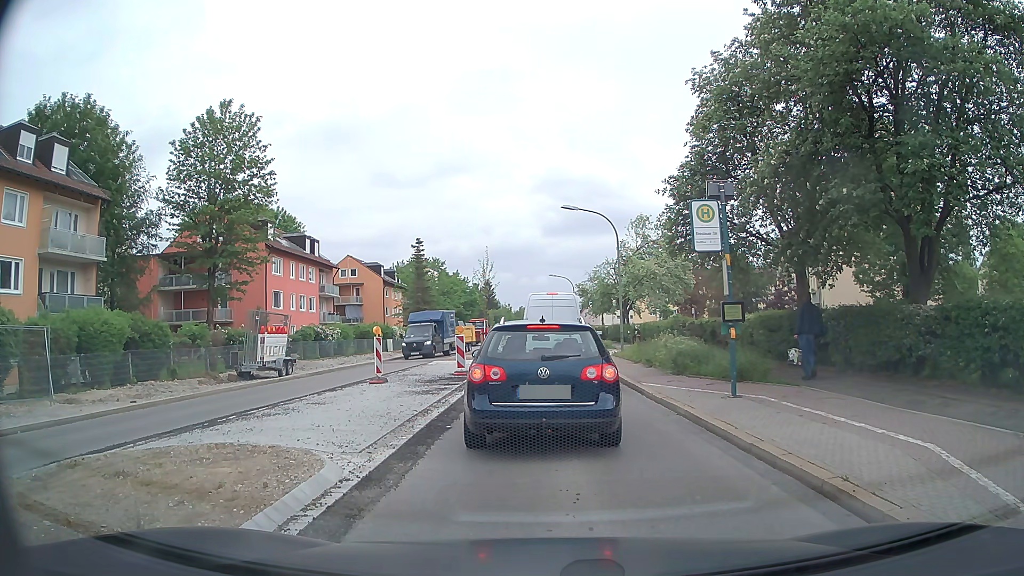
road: secondary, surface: asphalt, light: Day
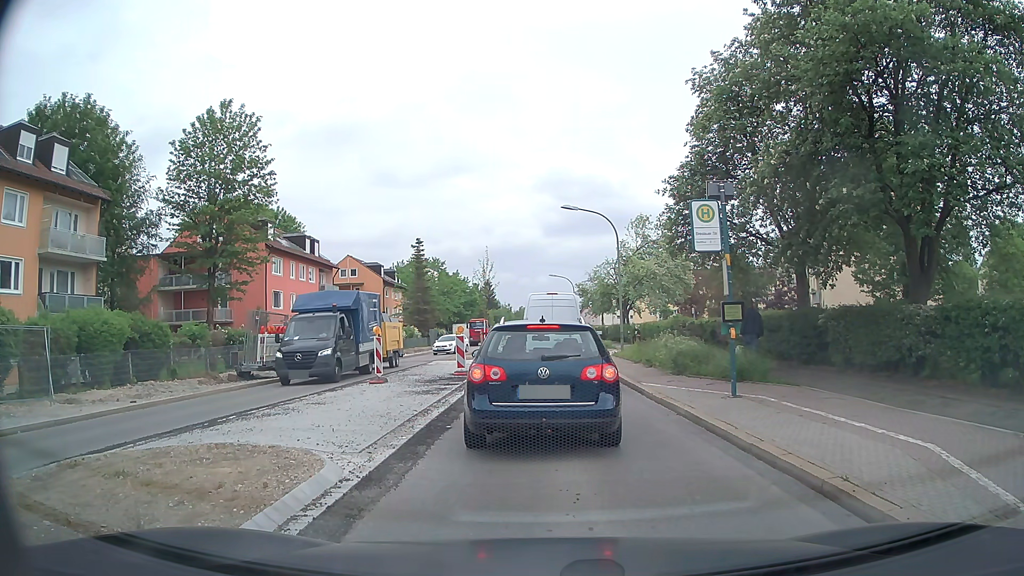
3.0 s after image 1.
(0.0, 0.0) m; 0°
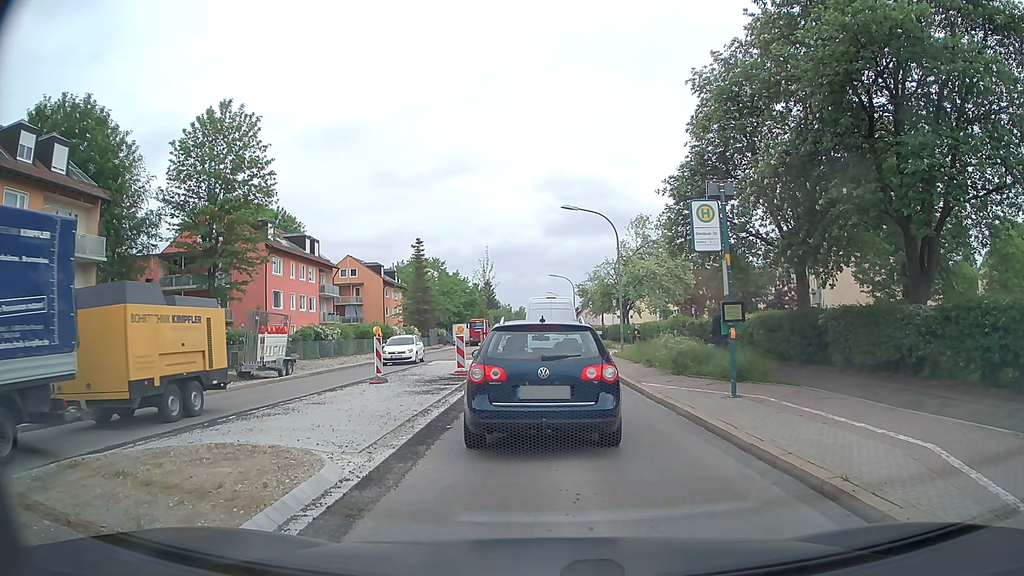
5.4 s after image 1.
(0.0, 0.0) m; 0°
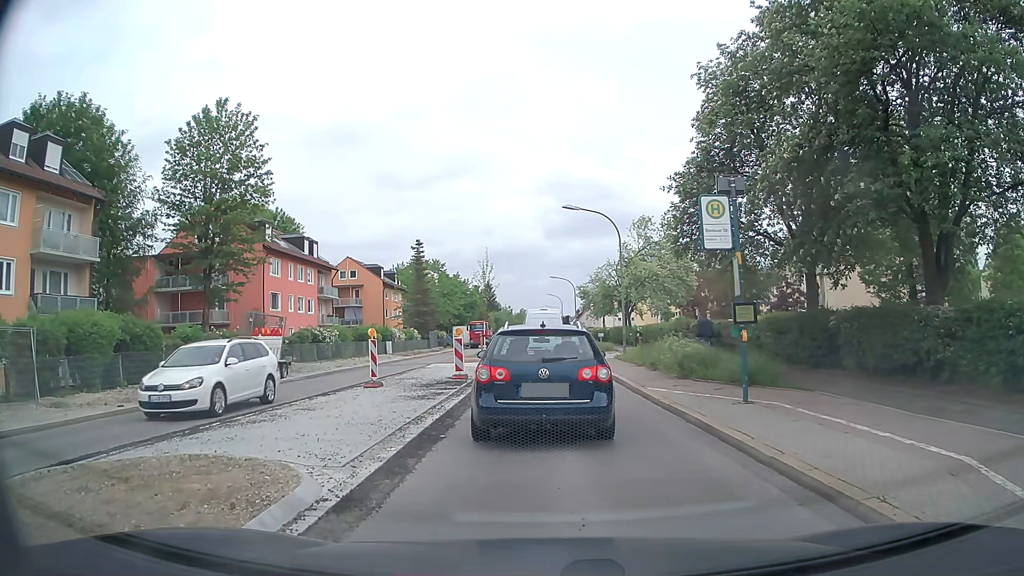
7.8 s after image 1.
(0.0, +0.6) m; 0°
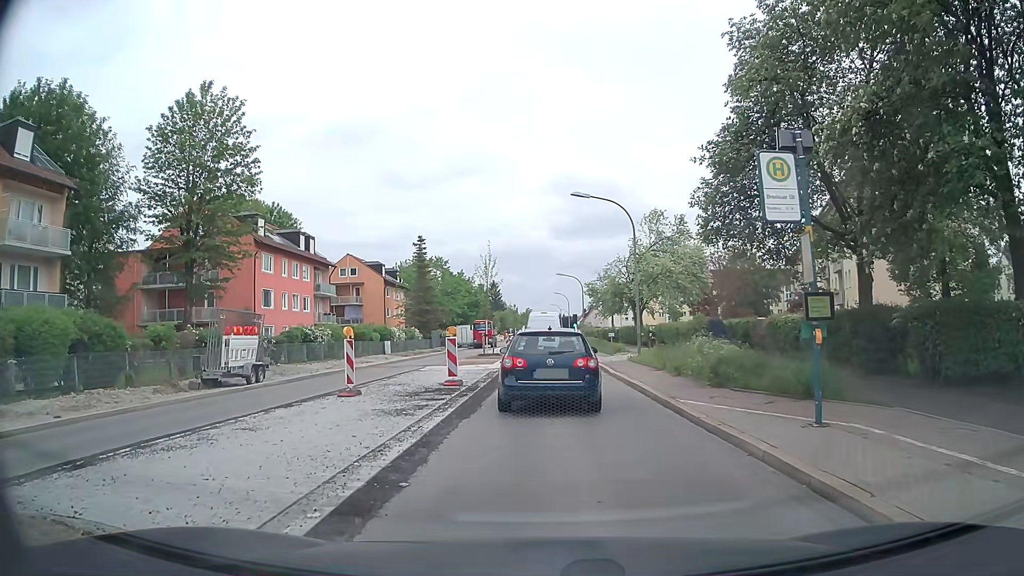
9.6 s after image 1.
(-0.1, +3.0) m; -2°
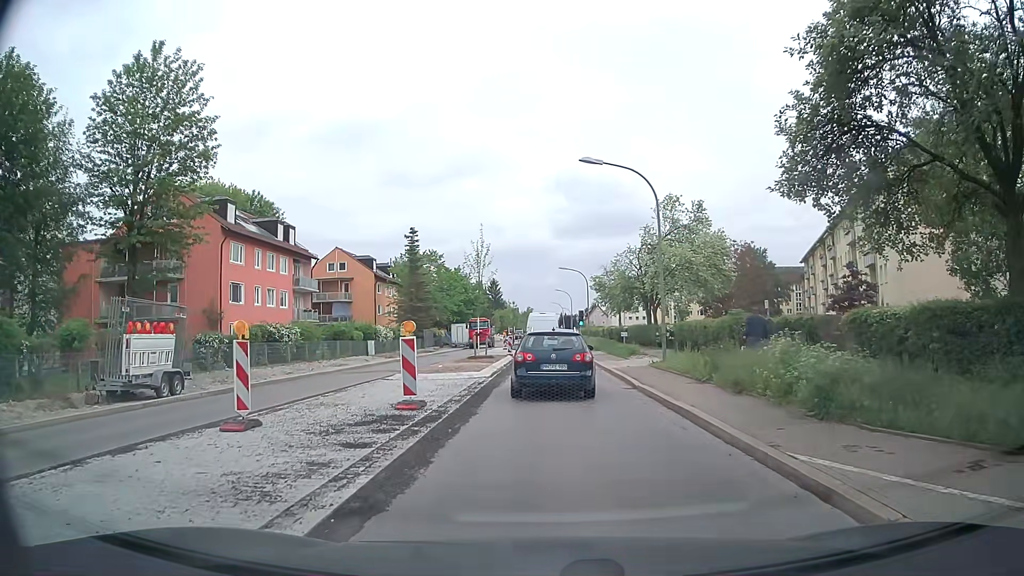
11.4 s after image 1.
(+0.1, +6.1) m; +2°
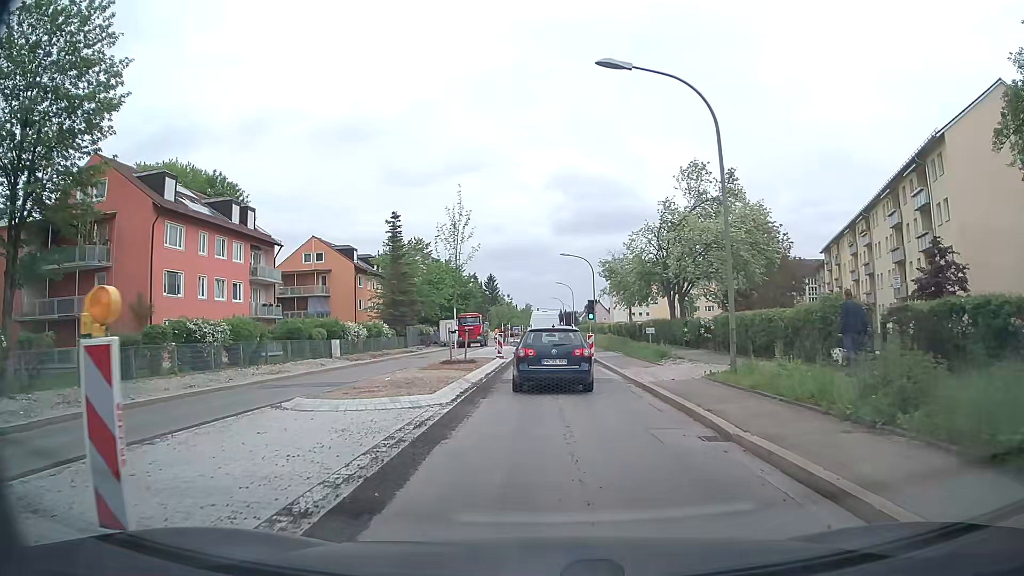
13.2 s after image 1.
(-0.1, +9.0) m; 0°
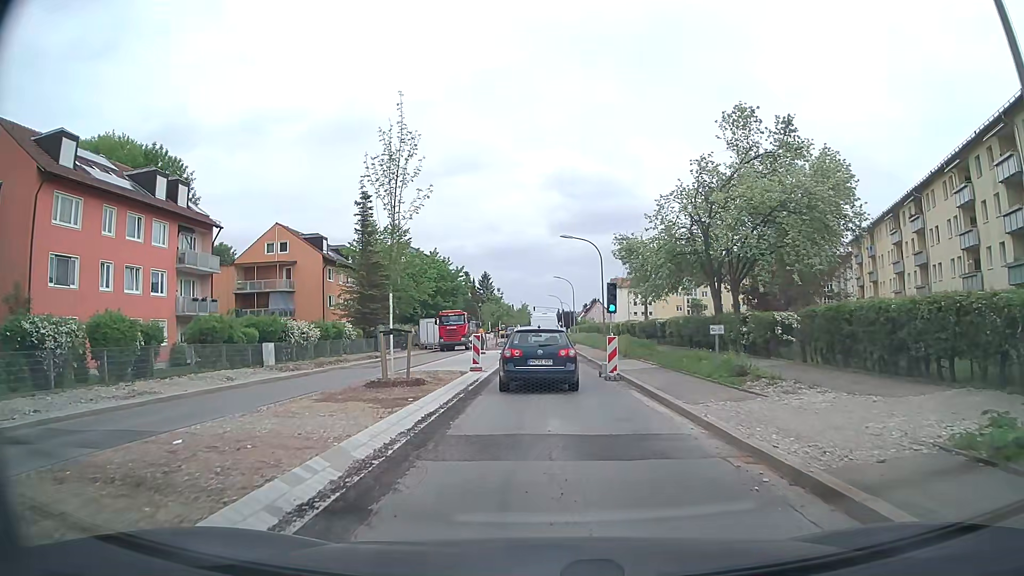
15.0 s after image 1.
(-0.1, +10.6) m; -1°
(0, +10) (0, +20) (0, +30) (0, +40) (0, +50) (0, +60) (0, +70) (0, +80) (0, +90) (0, +100) m
